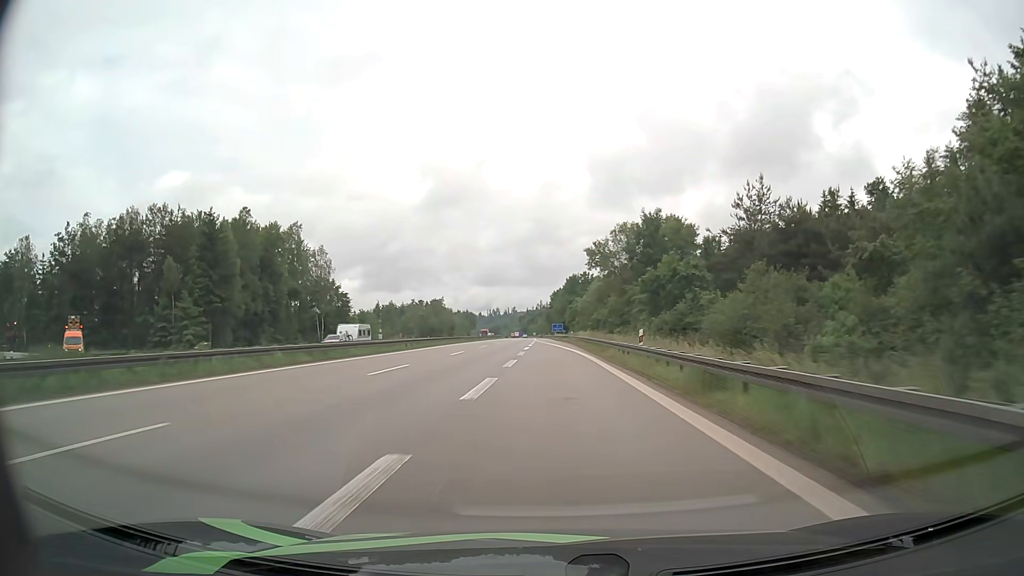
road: motorway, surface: asphalt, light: Day
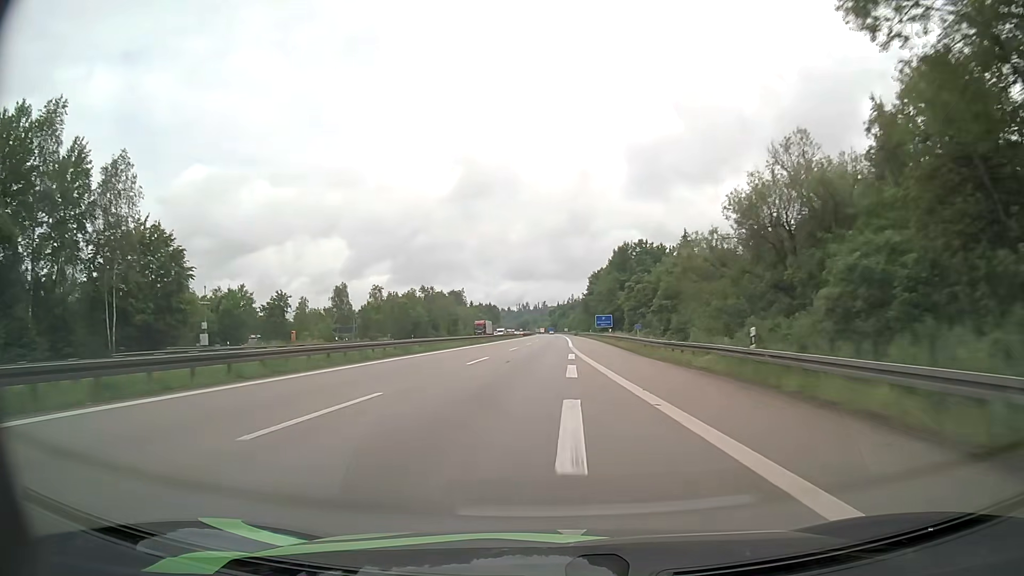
(-1.8, +67.1) m; -3°
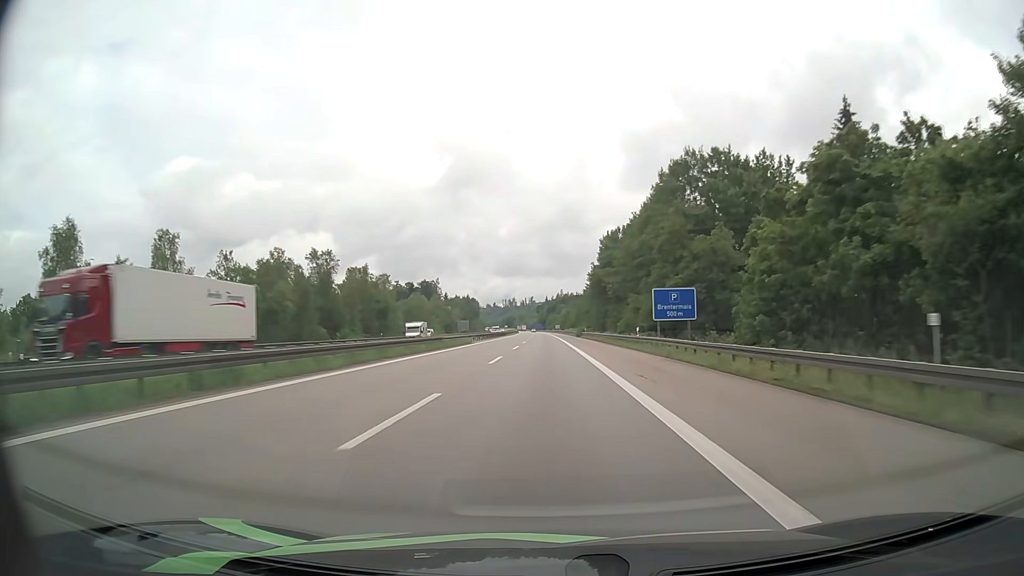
(+0.6, +72.6) m; +1°
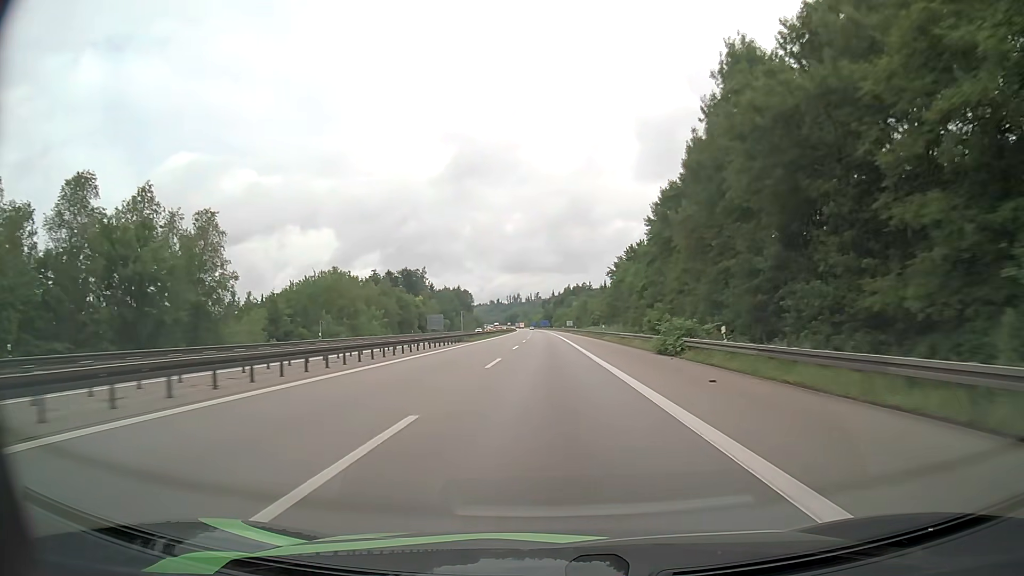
(-0.4, +75.7) m; -1°
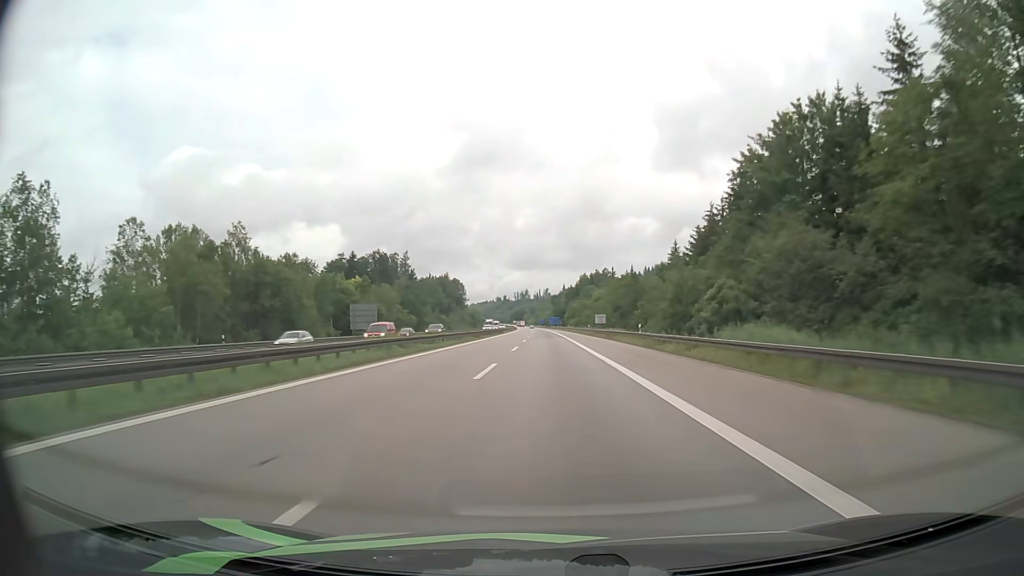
(-0.6, +77.3) m; -1°
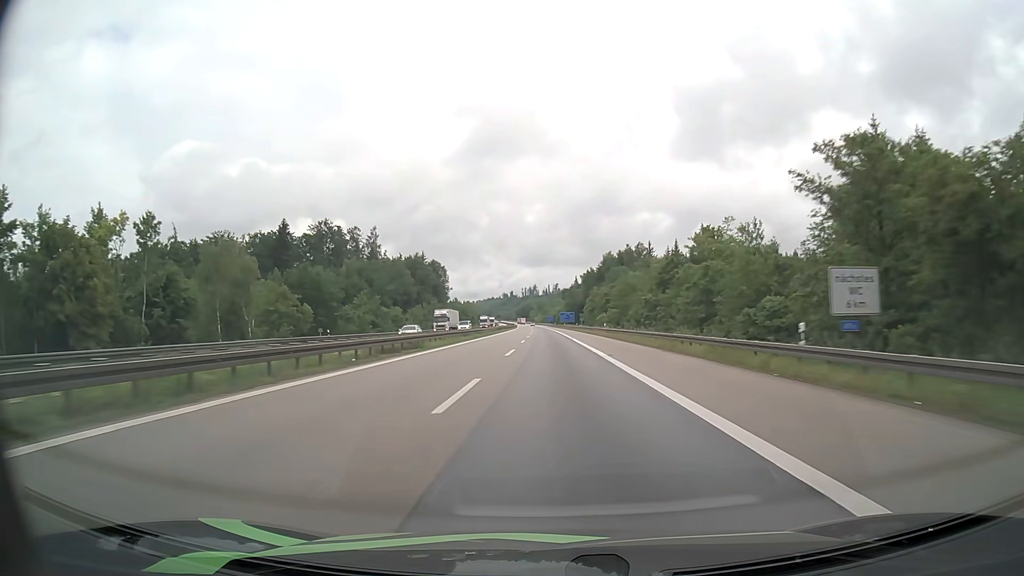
(-0.6, +78.6) m; -1°
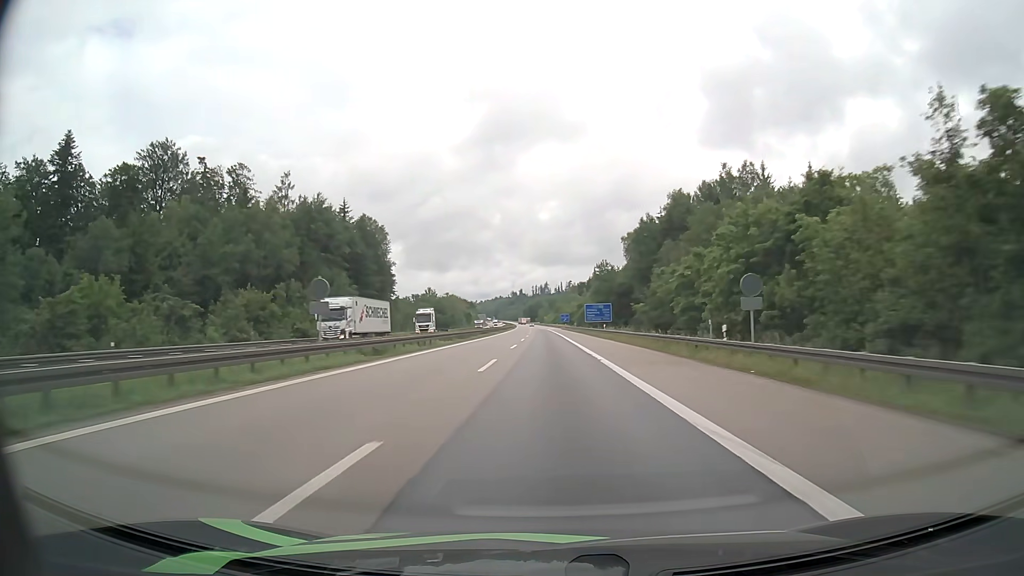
(-0.5, +98.7) m; -1°
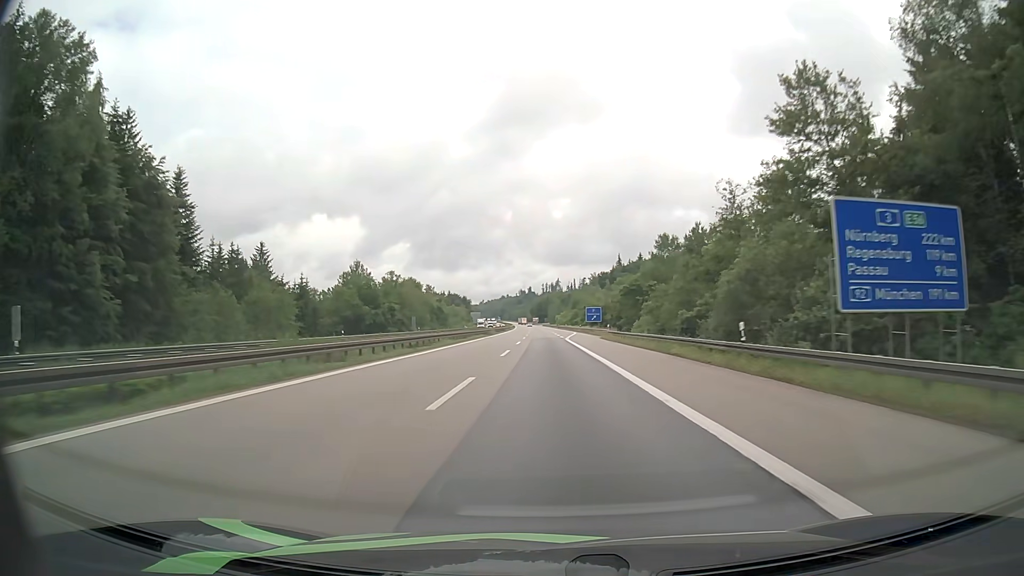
(-1.1, +98.7) m; -1°
(0, +10) (0, +20) (0, +30) (0, +40) (0, +50) (0, +60) (0, +70) (-1, +80) (-1, +90) (-1, +100) m
